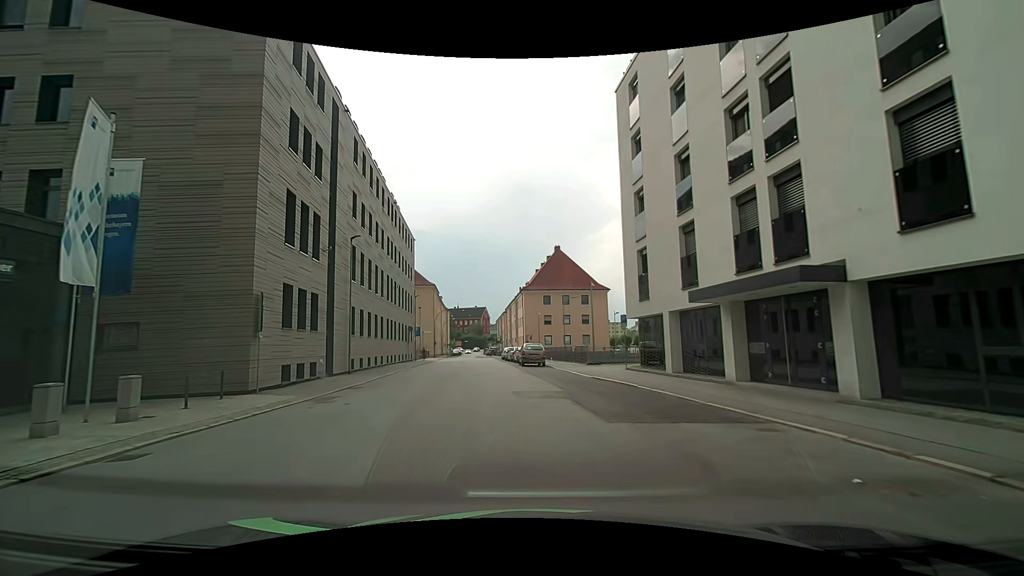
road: tertiary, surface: asphalt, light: Day
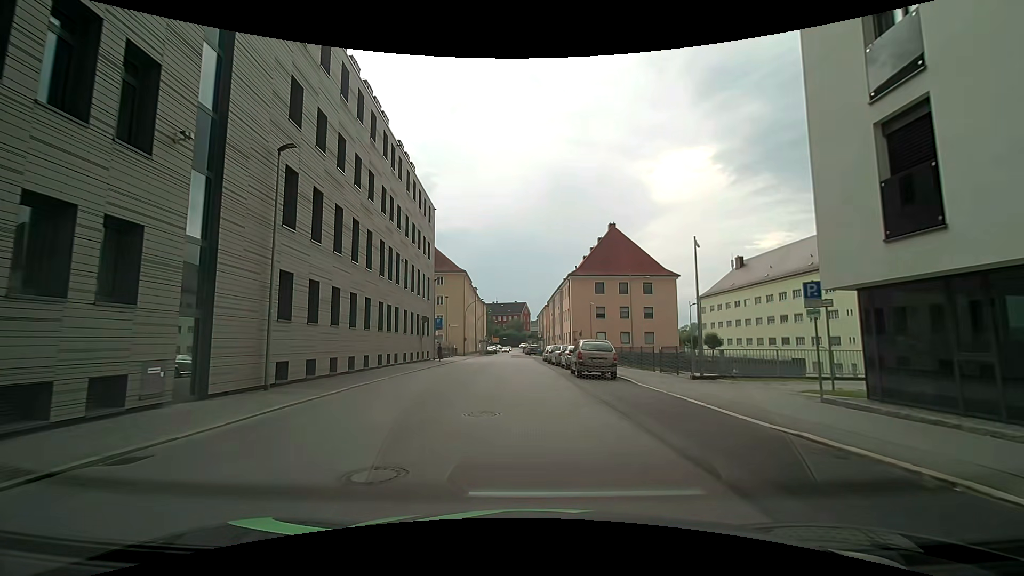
(-0.6, +13.9) m; -4°
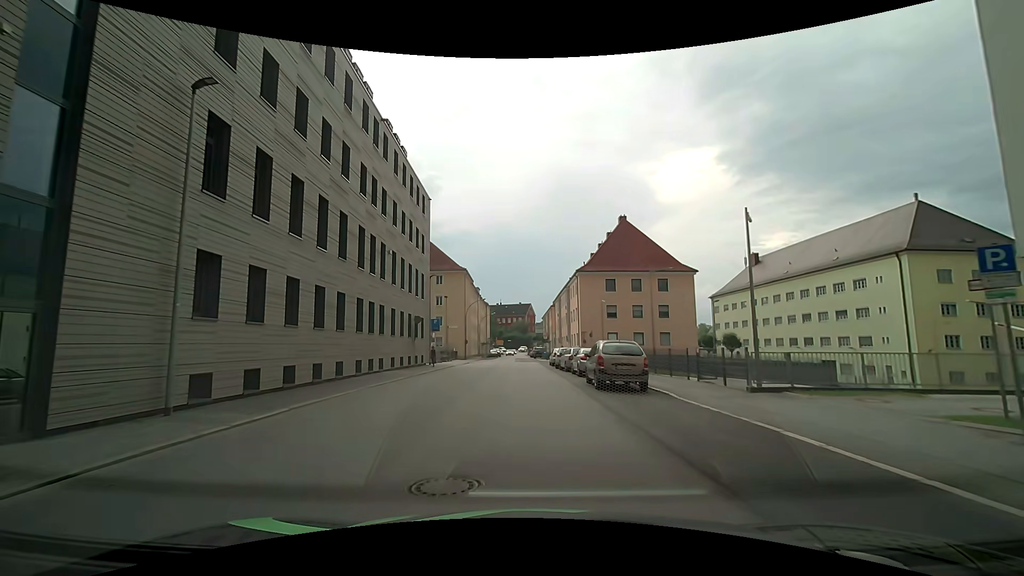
(-0.1, +4.7) m; 0°
(0, +10) (0, +20) (-1, +30) (-1, +40) (-1, +50) (-1, +60) (-2, +70) (-2, +80) (-2, +90) (-3, +100) m
